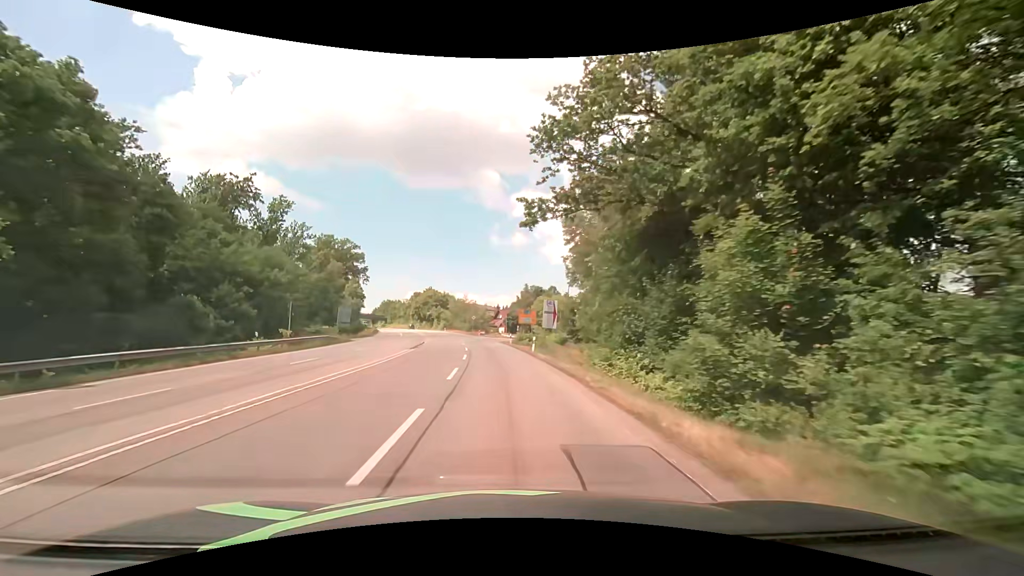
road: secondary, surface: asphalt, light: Day
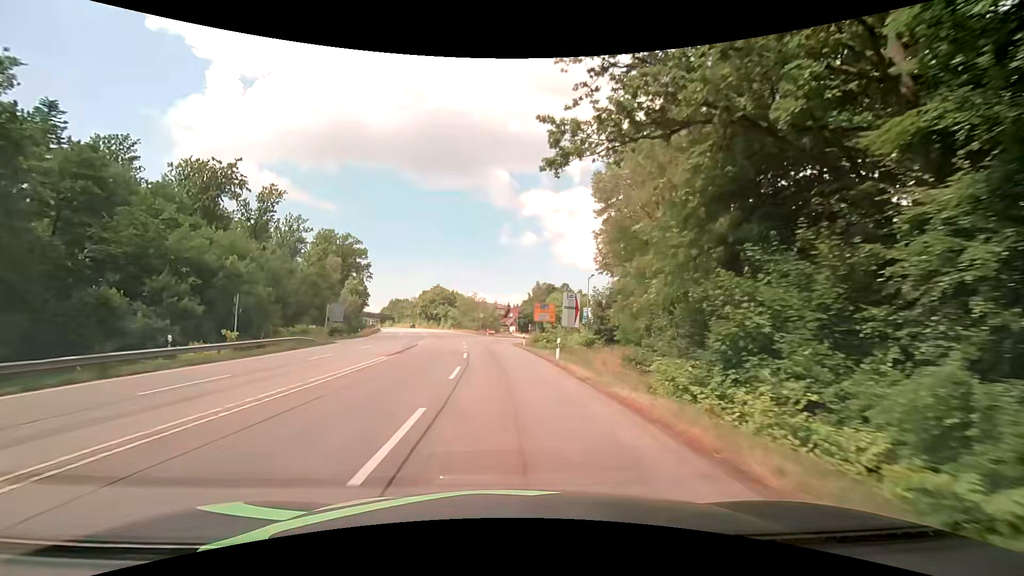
(-0.1, +9.1) m; -1°
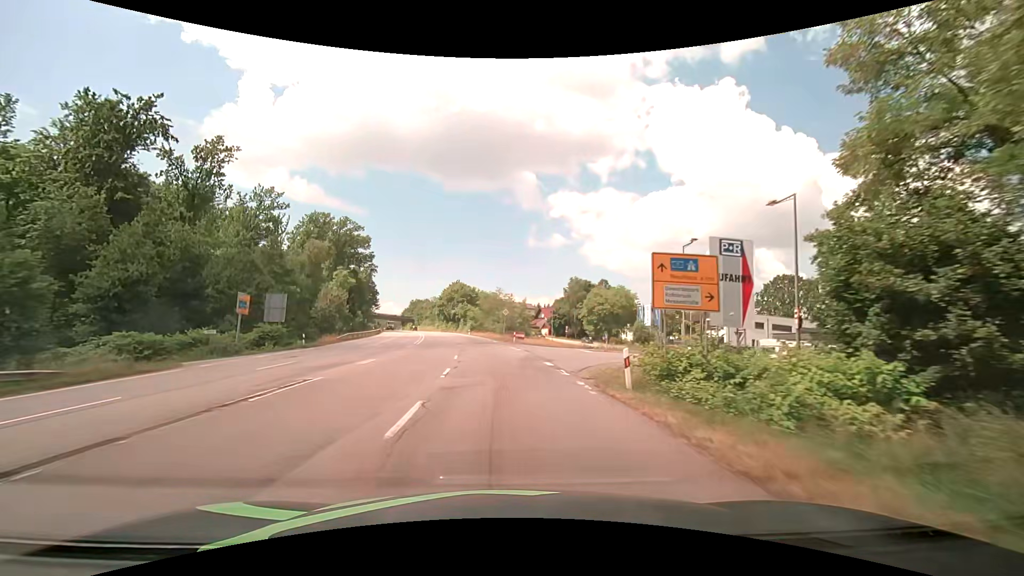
(-0.7, +27.5) m; -3°
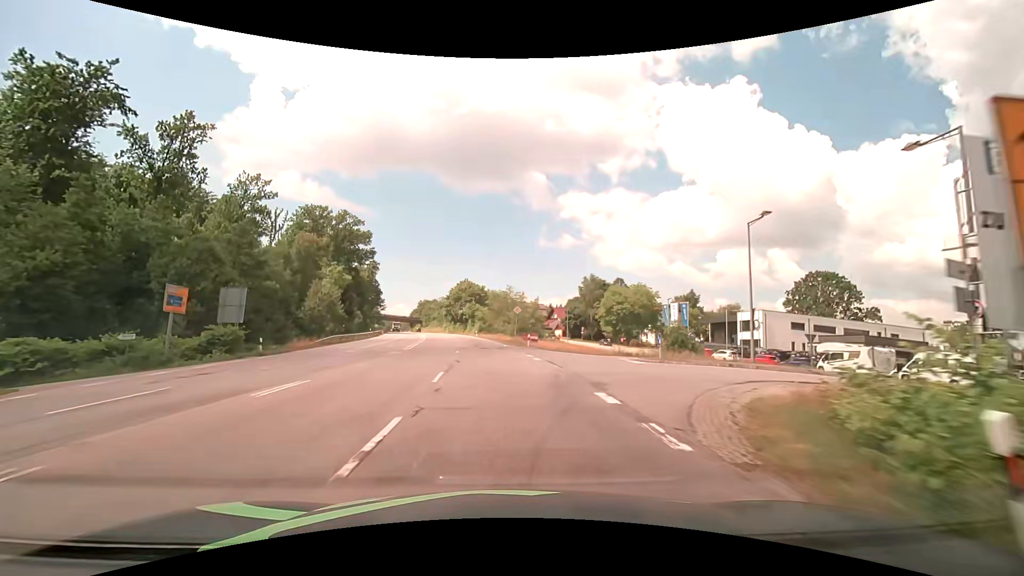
(-0.1, +9.2) m; -1°
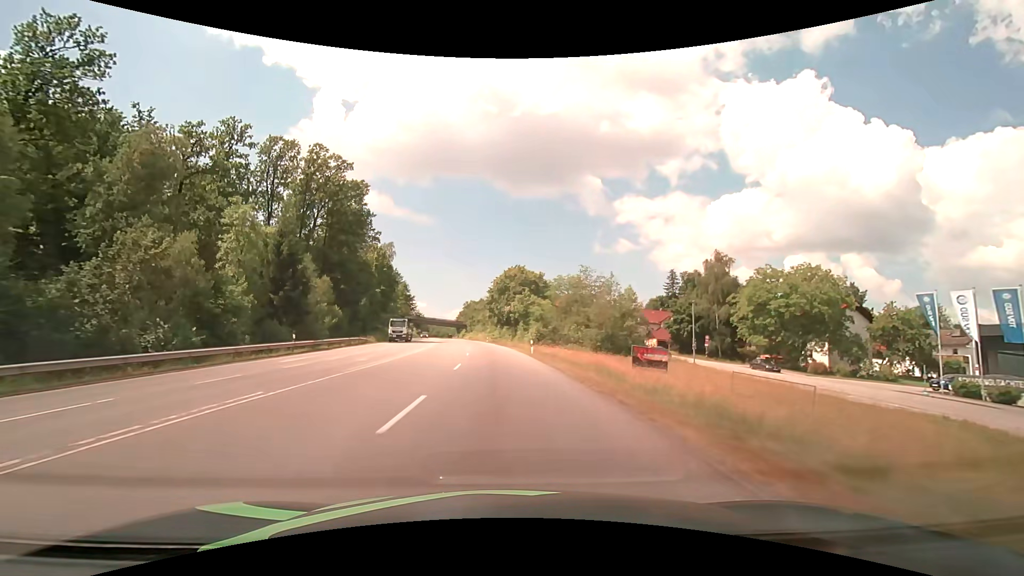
(-2.5, +45.7) m; -6°
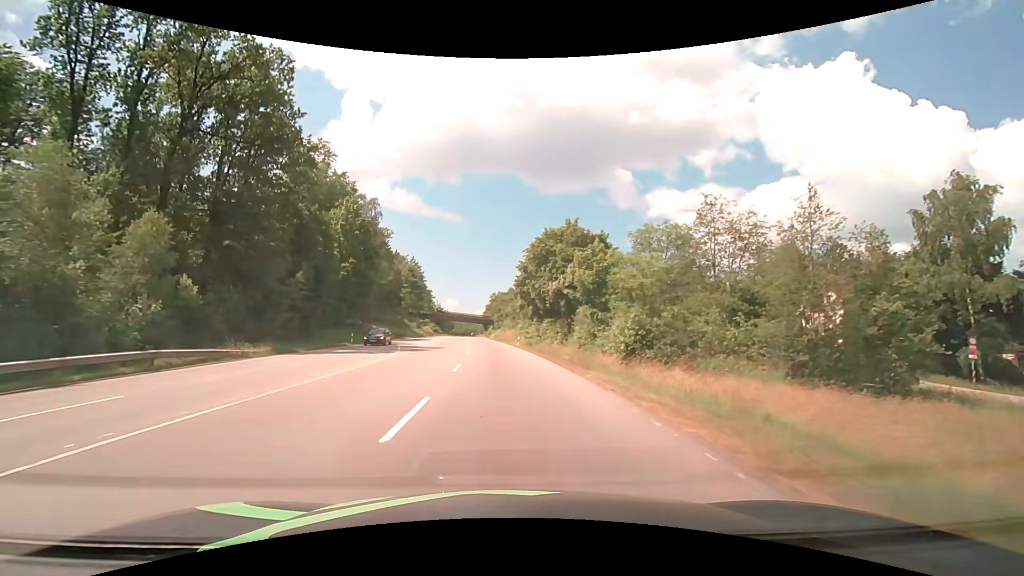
(-1.2, +36.6) m; -4°
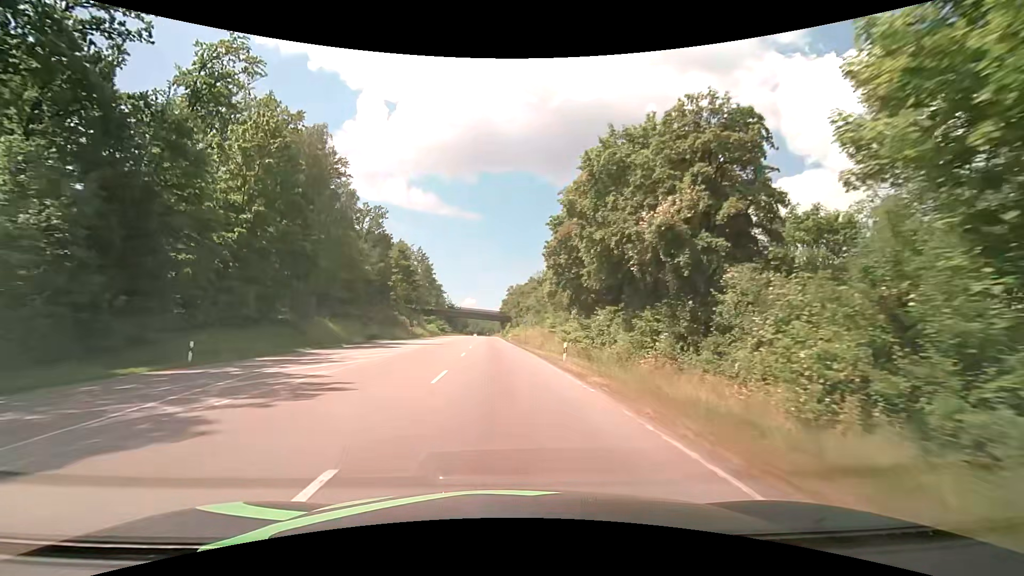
(-0.4, +27.5) m; -2°
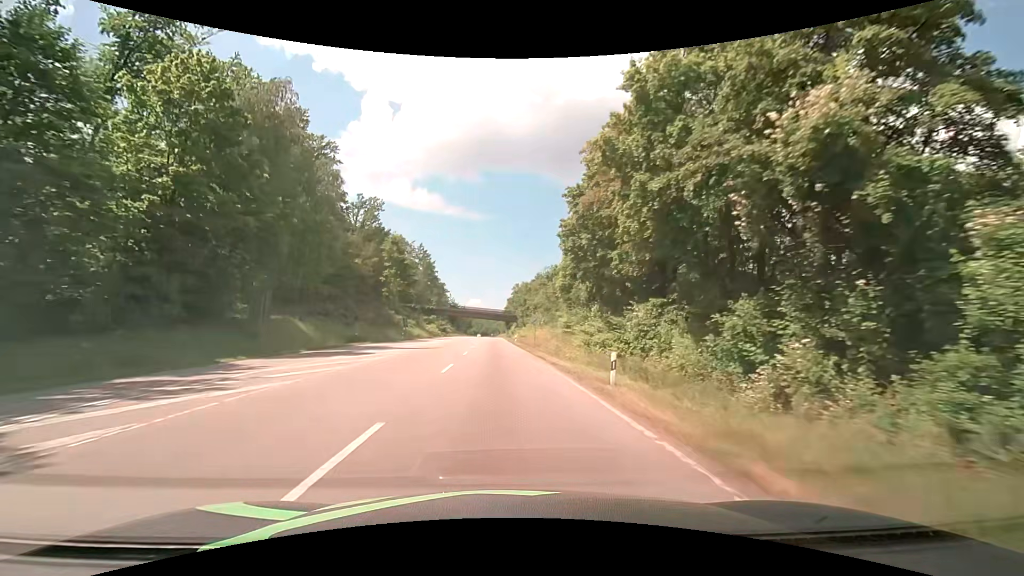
(-0.1, +9.2) m; -1°
(0, +10) (0, +20) (-1, +30) (-1, +40) (-1, +50) (-2, +60) (-2, +70) (-2, +80) (-3, +90) (-3, +100) m
